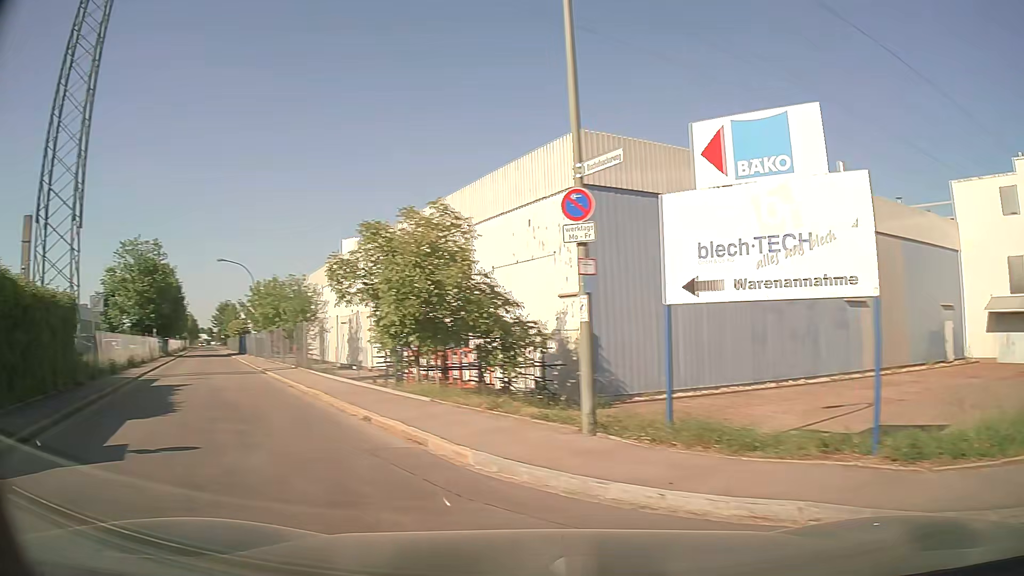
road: residential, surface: asphalt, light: Day
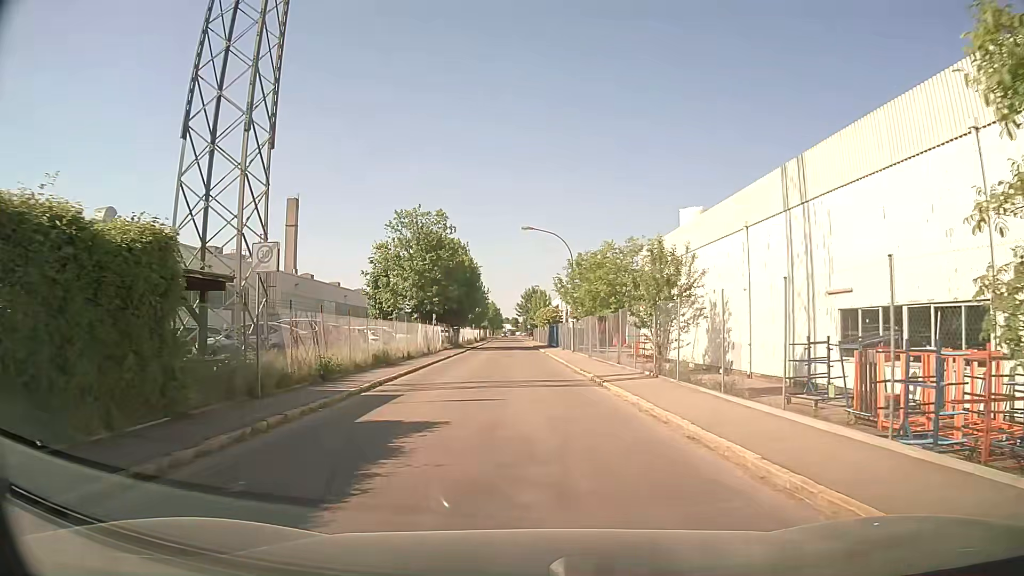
(-5.3, +11.8) m; -28°
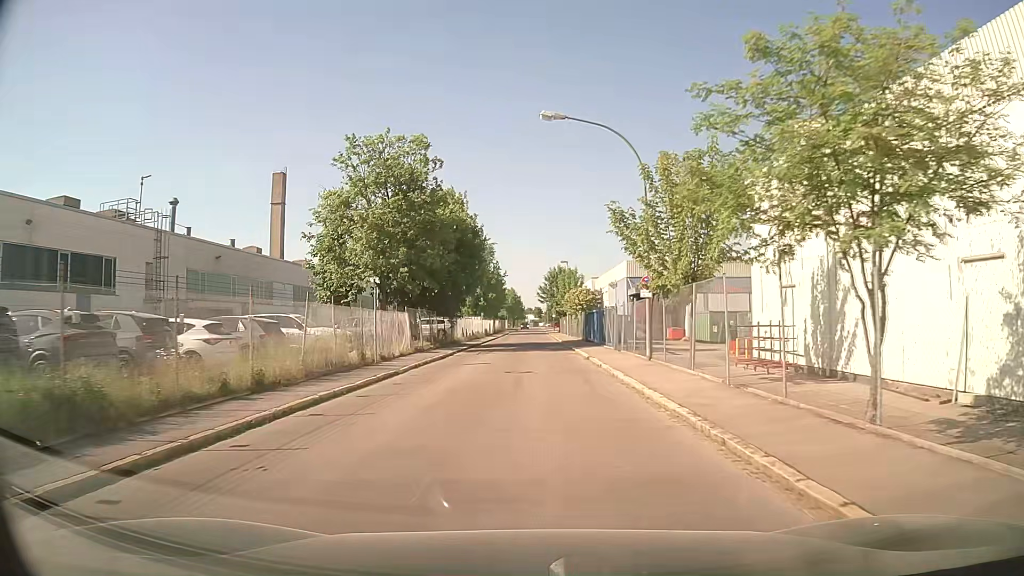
(-0.6, +21.7) m; -2°
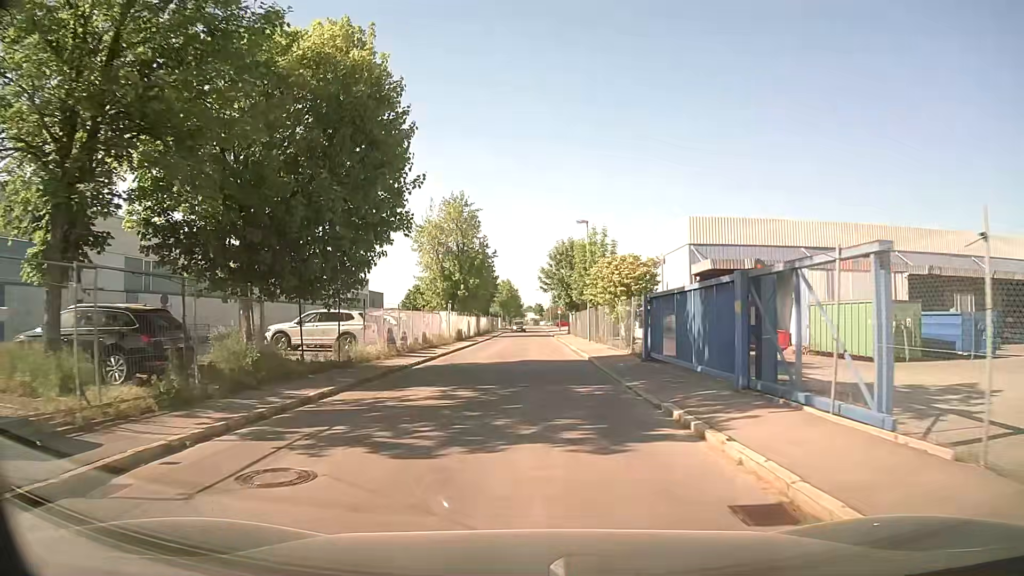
(-0.1, +26.6) m; 0°
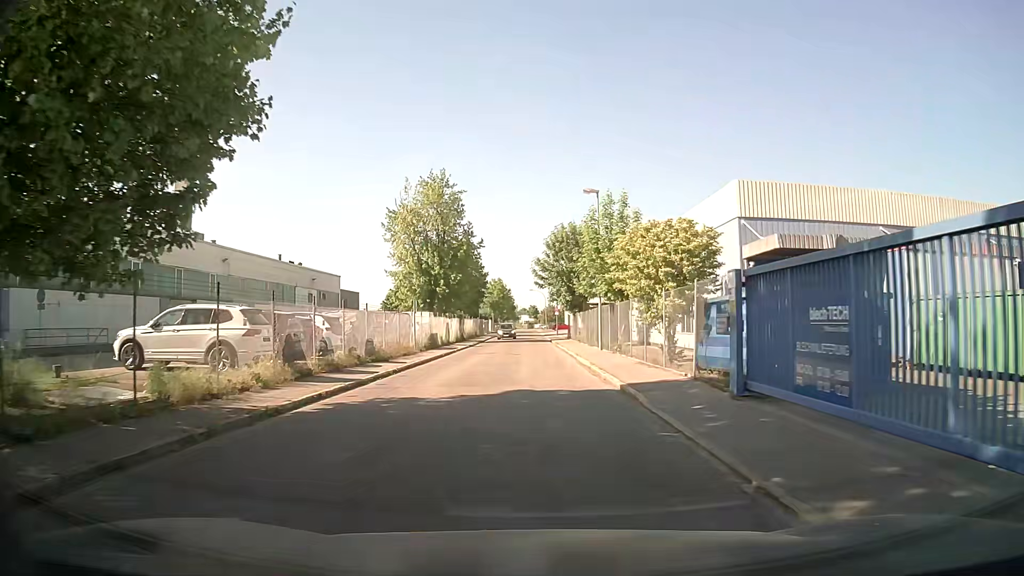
(0.0, +10.7) m; 0°
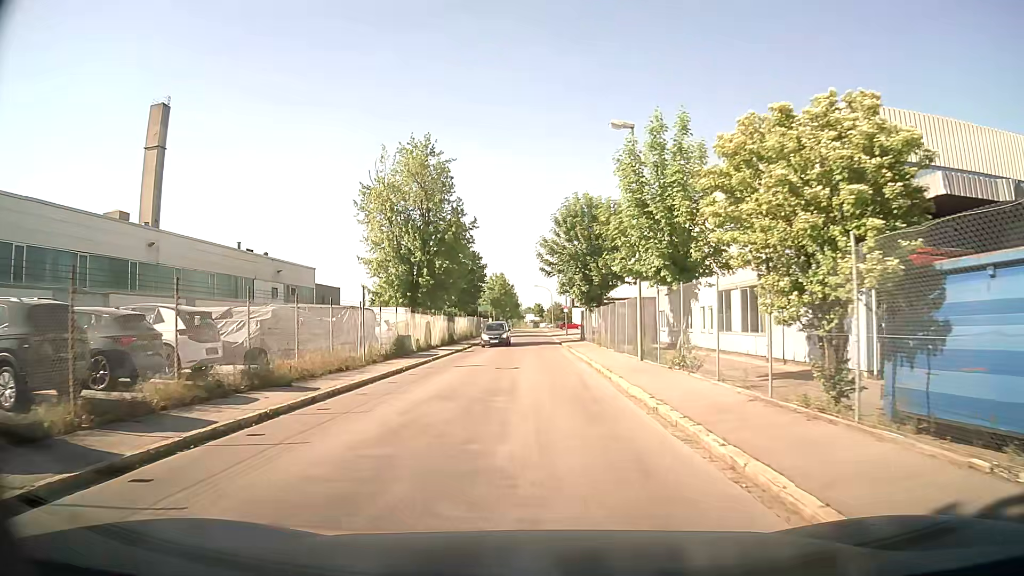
(0.0, +10.7) m; 0°
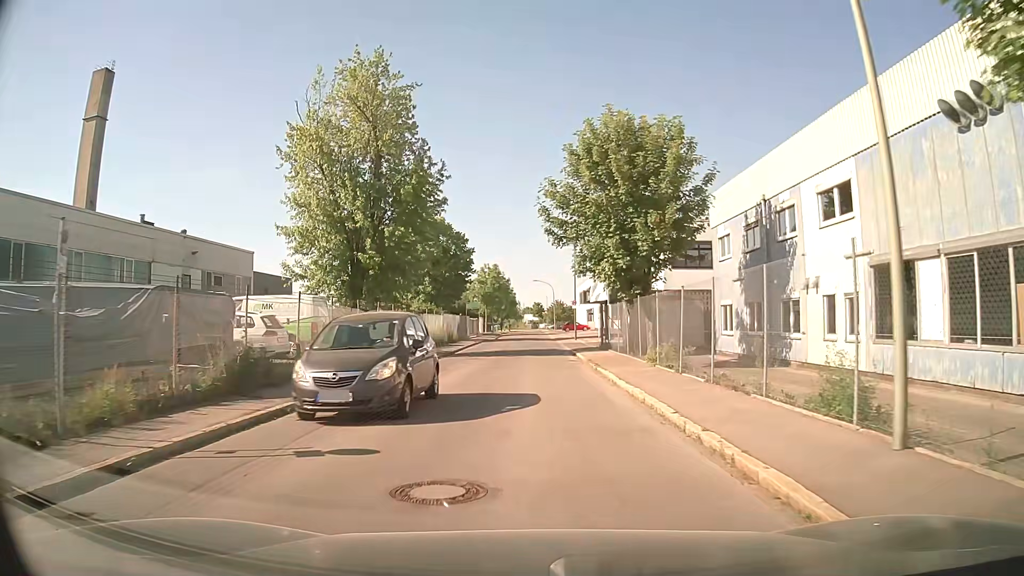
(-0.1, +15.4) m; 0°
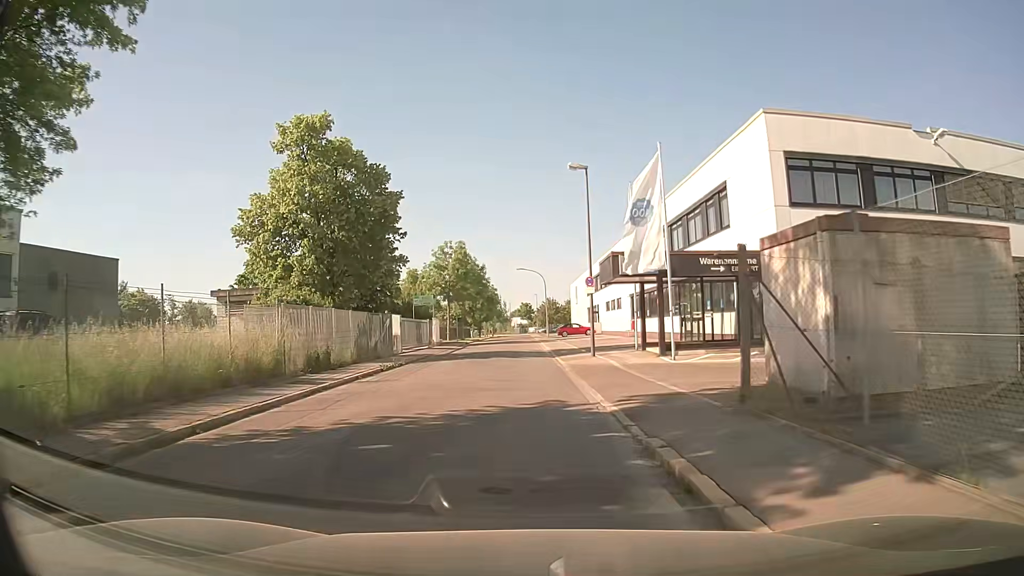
(+0.5, +26.2) m; +2°
(0, +10) (-1, +20) (-1, +30) (-2, +40) (-2, +50) (-2, +60) (-3, +70) (-3, +80) (-3, +90) (-4, +100) m
